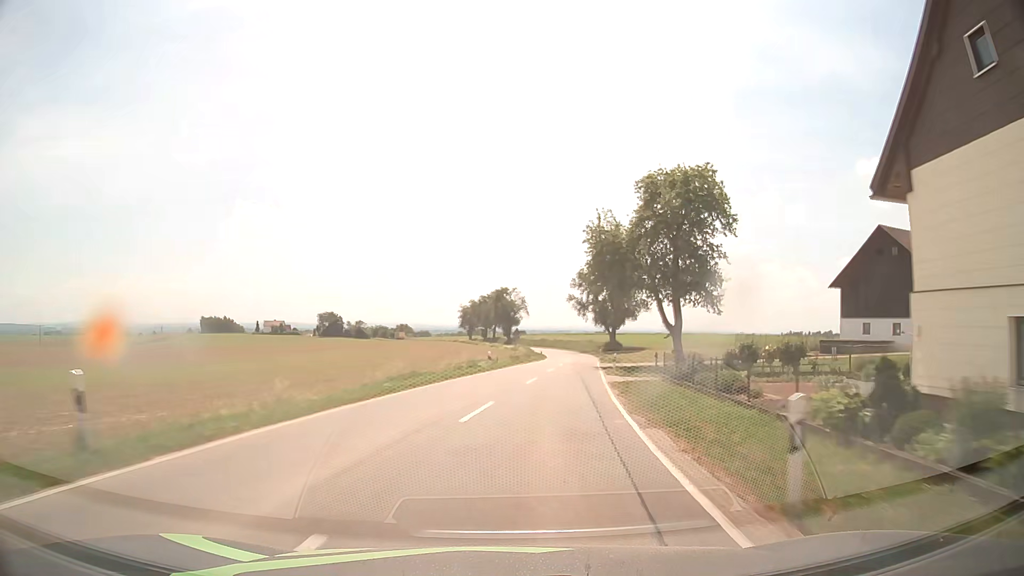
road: tertiary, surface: asphalt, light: Day
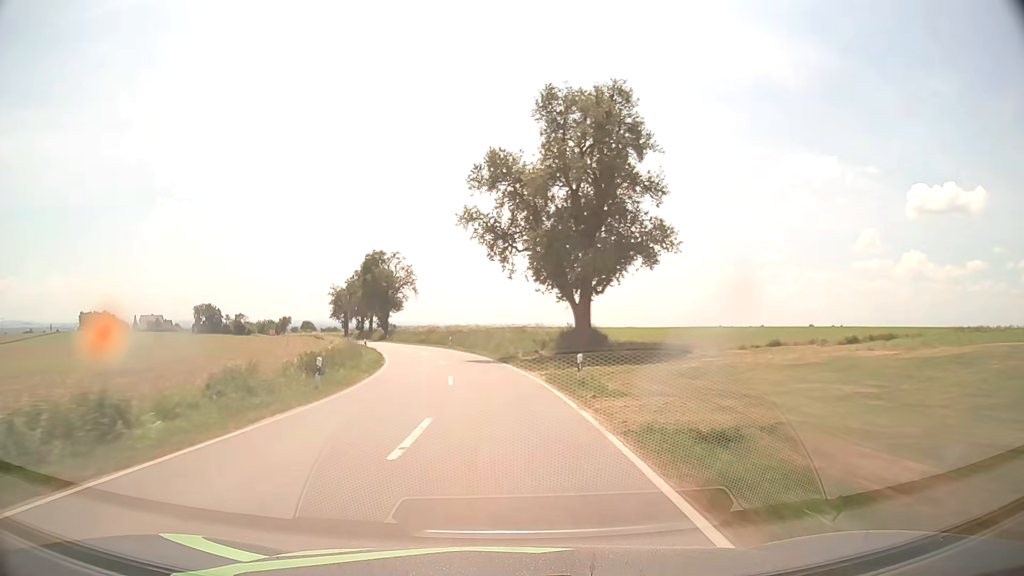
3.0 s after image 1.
(+8.3, +62.7) m; +8°
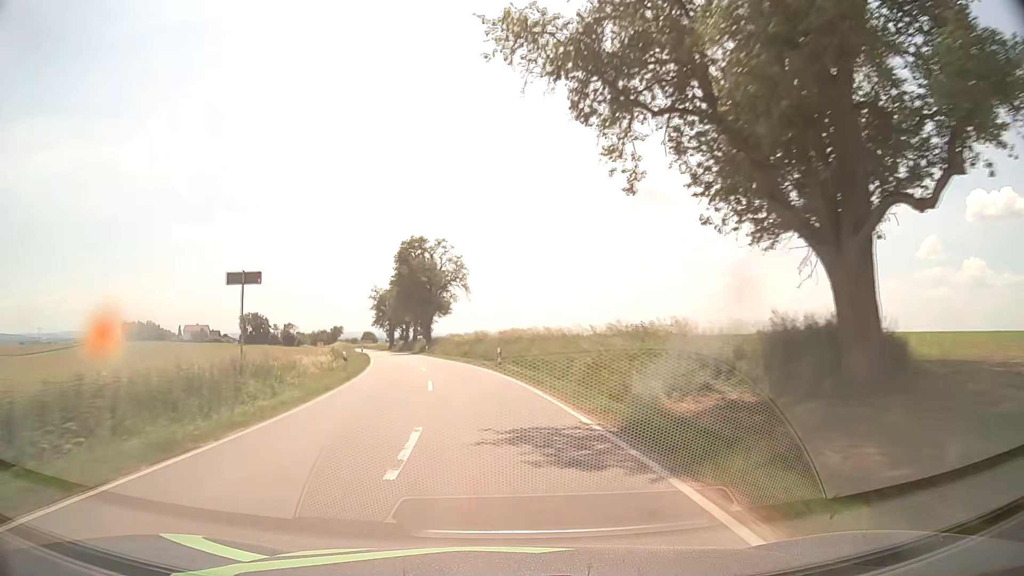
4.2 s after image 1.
(-0.9, +25.2) m; -6°
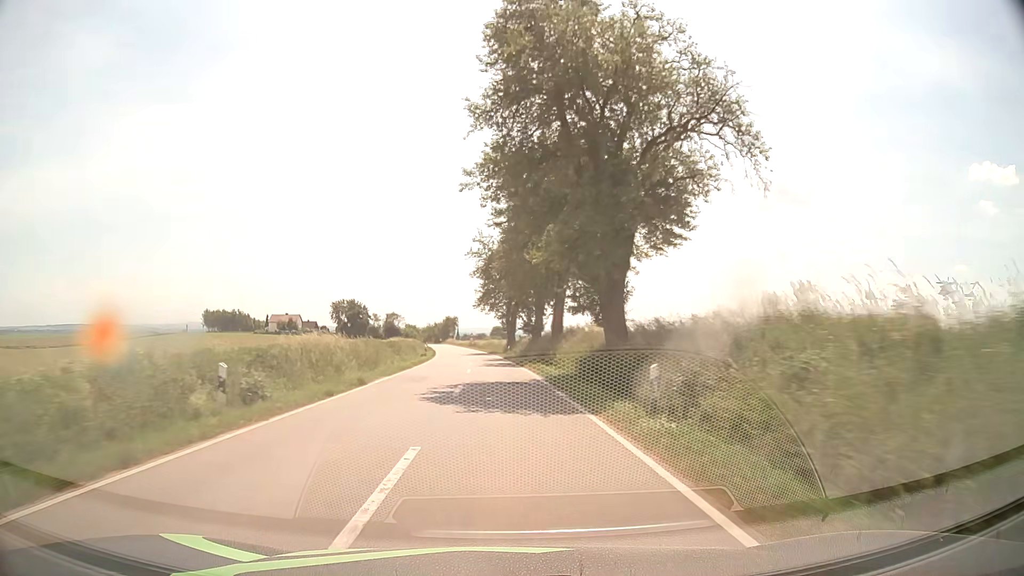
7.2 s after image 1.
(-8.9, +62.0) m; -12°
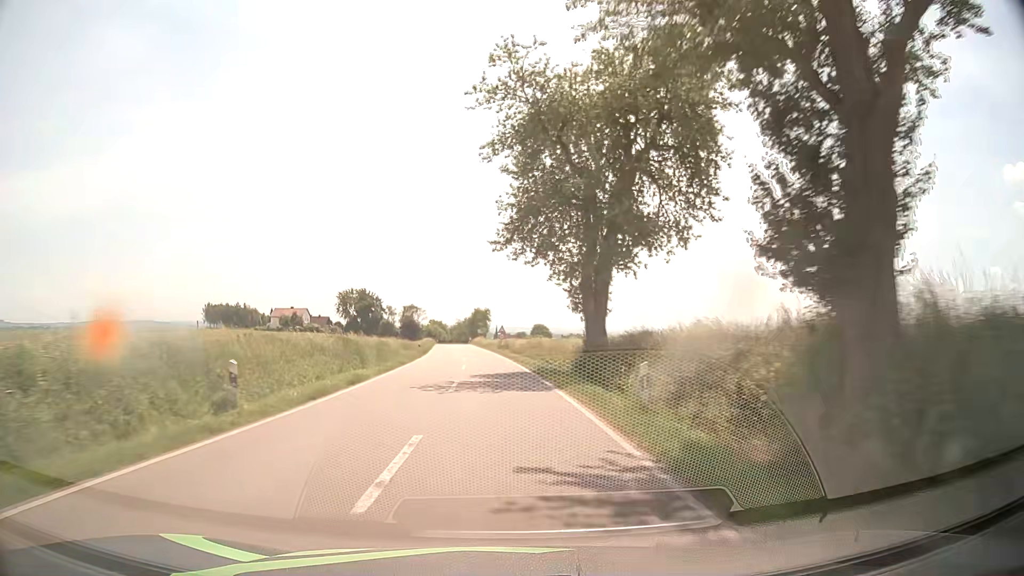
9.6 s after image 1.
(-1.3, +46.3) m; -3°
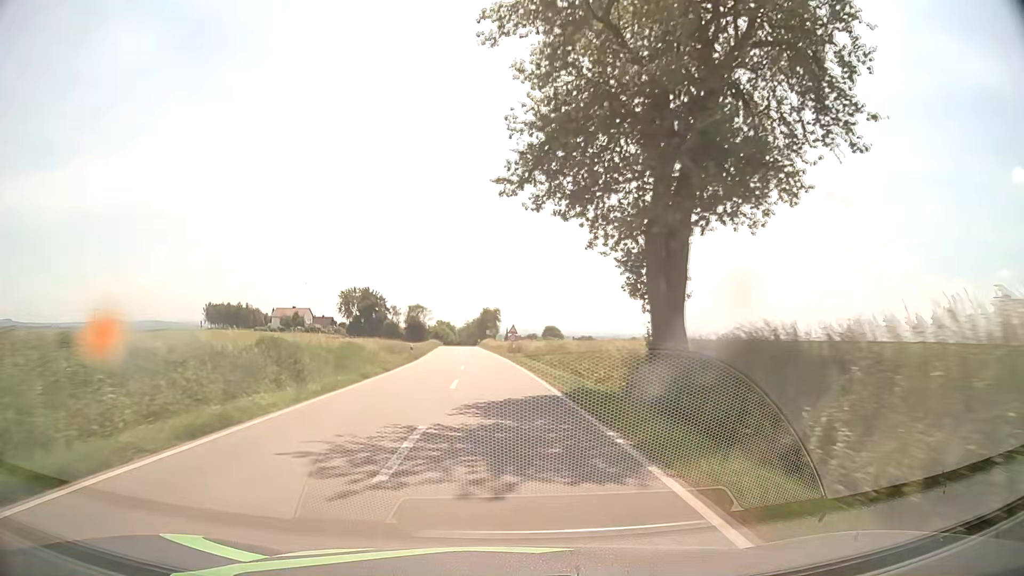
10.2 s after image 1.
(-0.1, +10.7) m; -1°
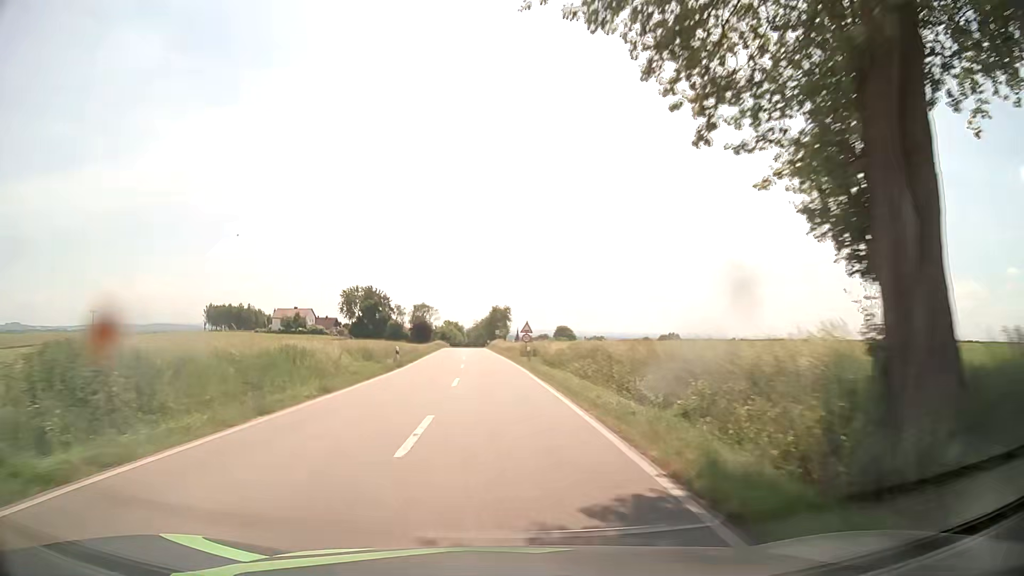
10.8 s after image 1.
(-0.1, +10.4) m; -1°
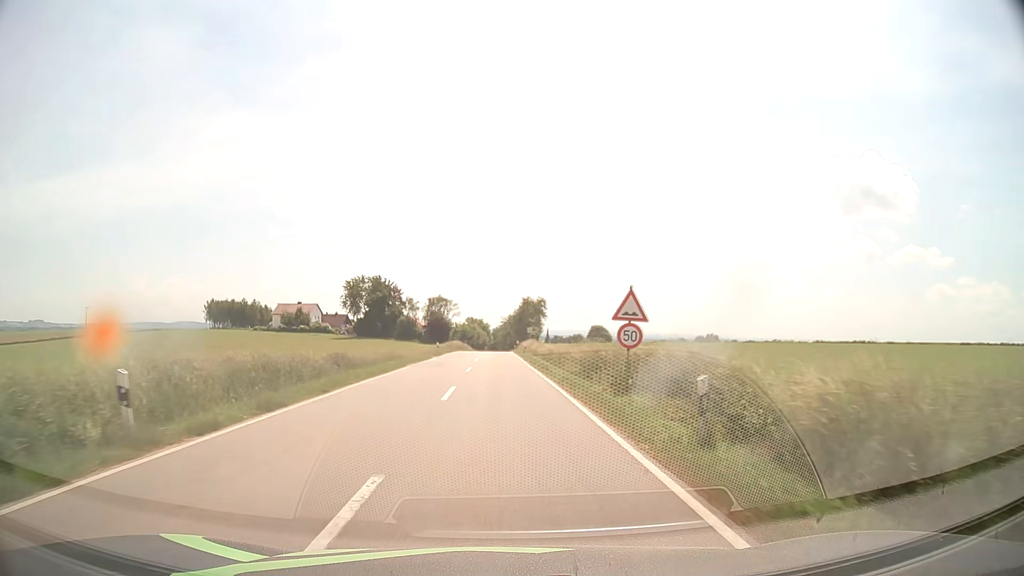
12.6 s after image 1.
(-0.7, +28.9) m; -3°
(0, +10) (0, +20) (0, +30) (0, +40) (0, +50) (-1, +60) (-1, +70) (-1, +80) (-1, +90) (-1, +100) m
